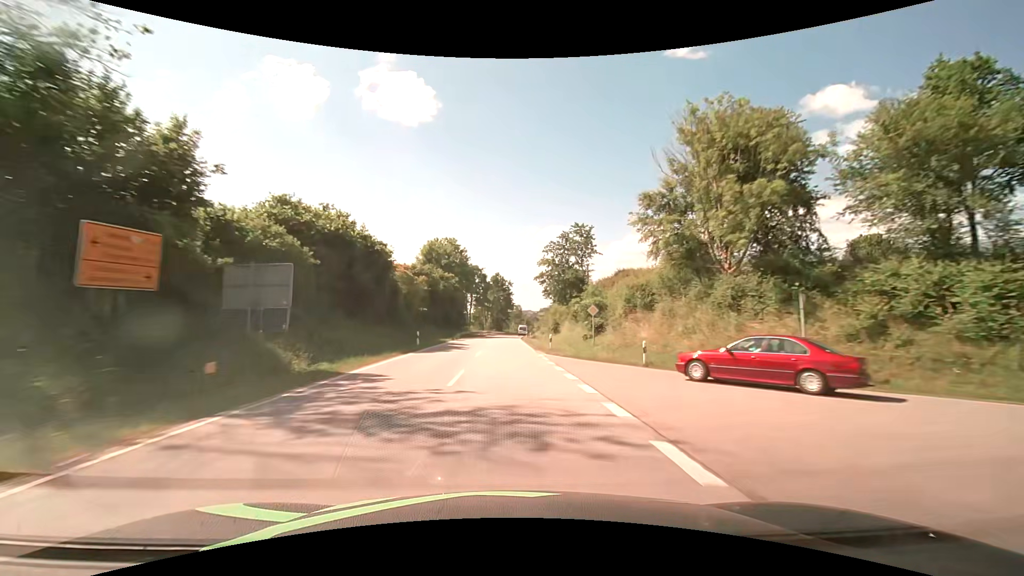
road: secondary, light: Day
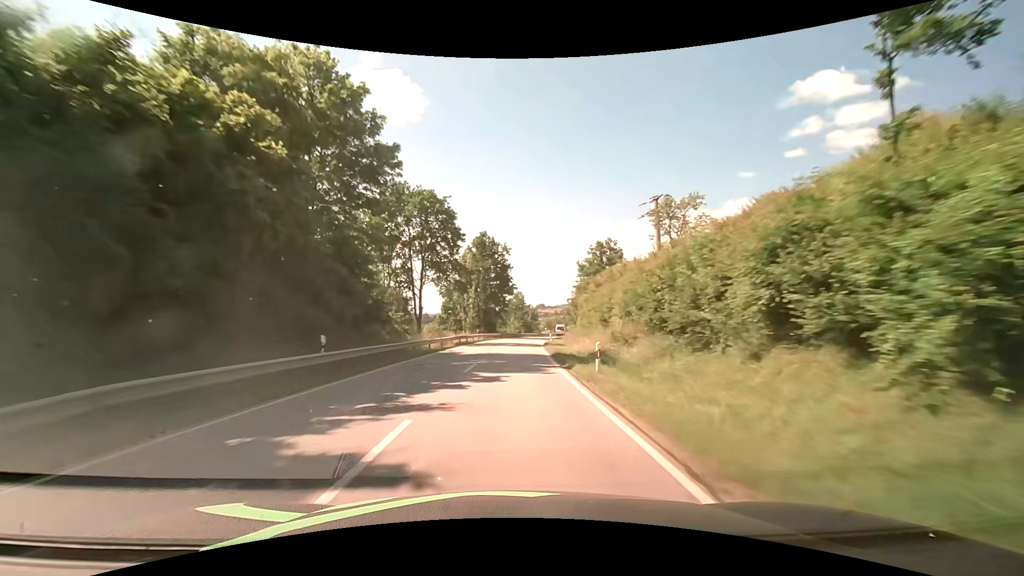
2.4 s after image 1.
(-0.1, +55.7) m; 0°
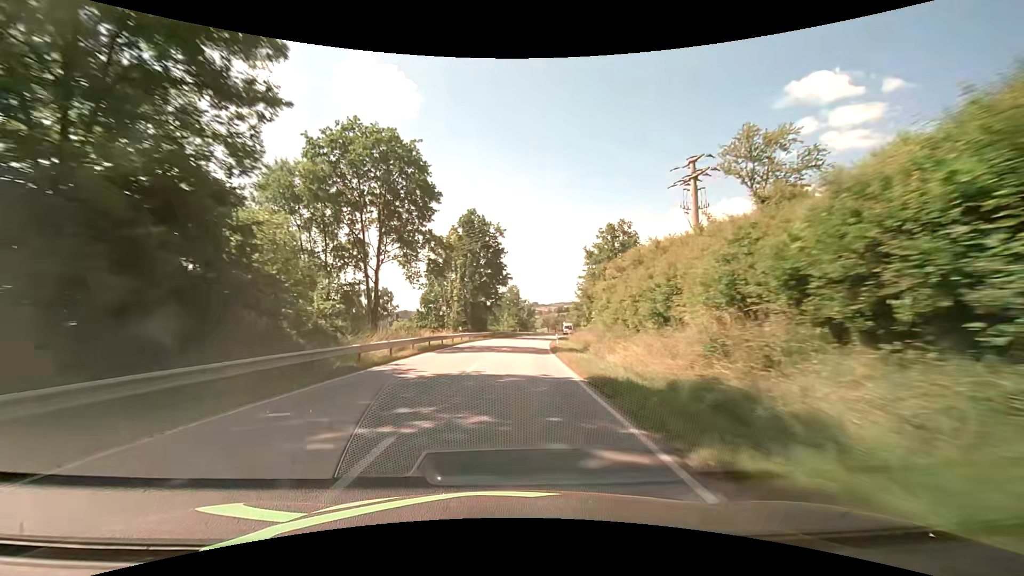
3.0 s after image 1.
(0.0, +13.4) m; +1°
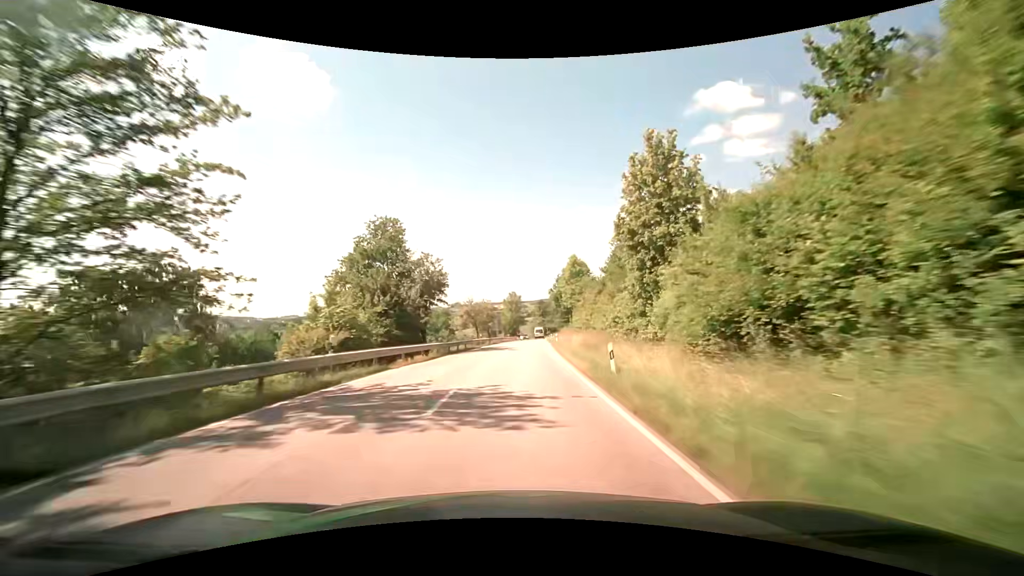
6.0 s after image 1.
(+4.4, +65.8) m; +8°
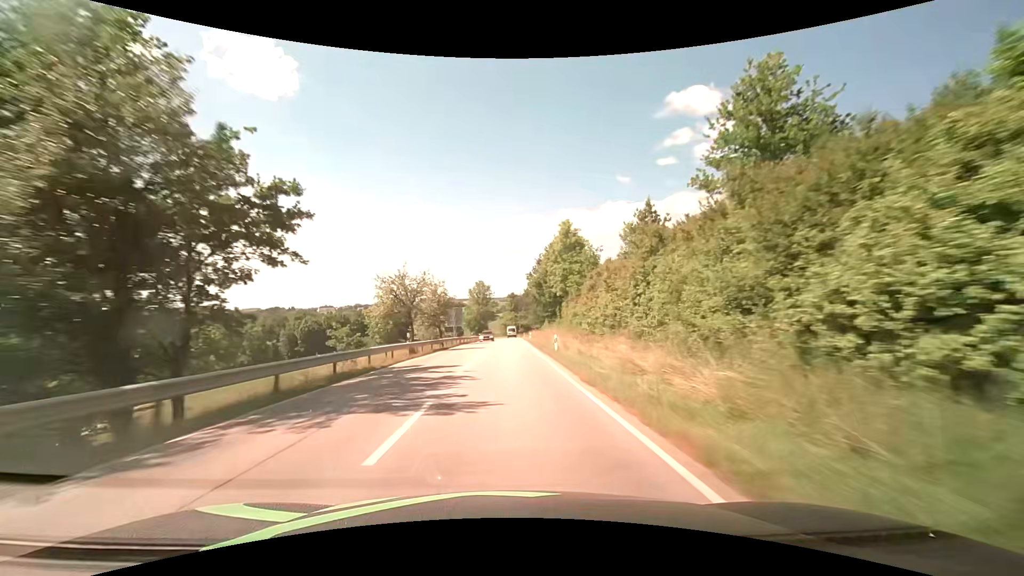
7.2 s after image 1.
(+0.9, +26.5) m; +3°
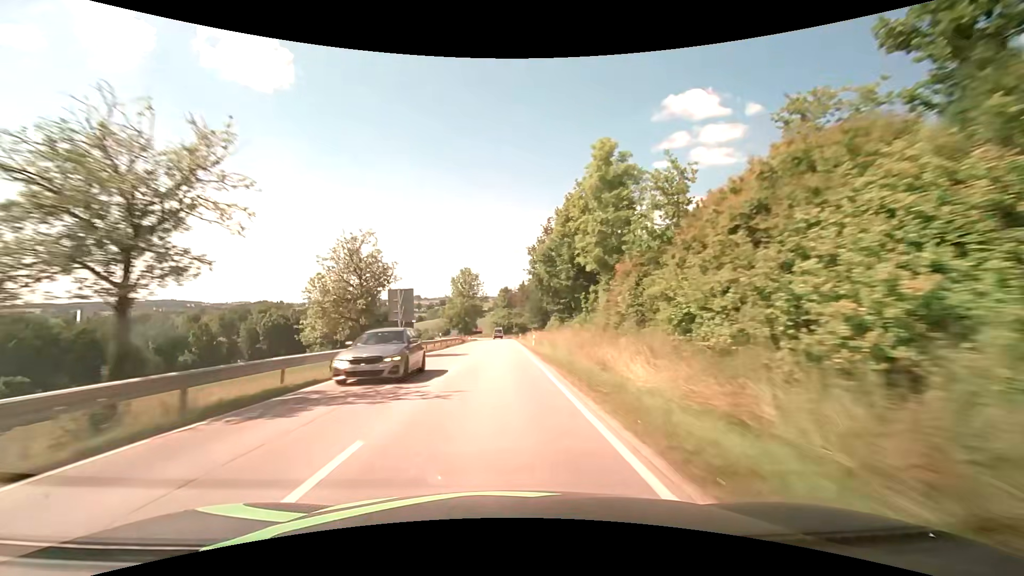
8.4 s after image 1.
(+0.5, +26.8) m; +1°
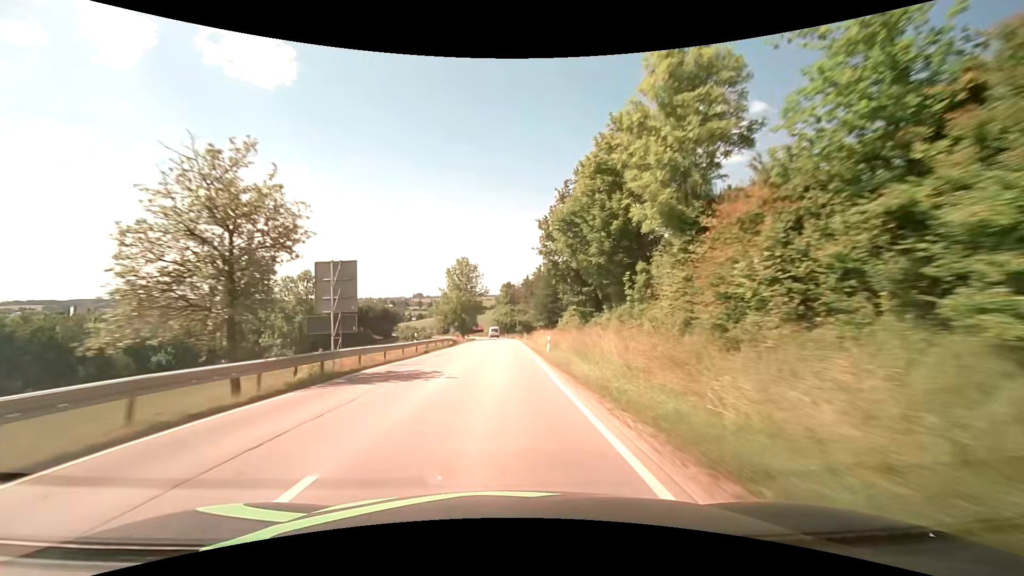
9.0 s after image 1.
(0.0, +13.3) m; 0°
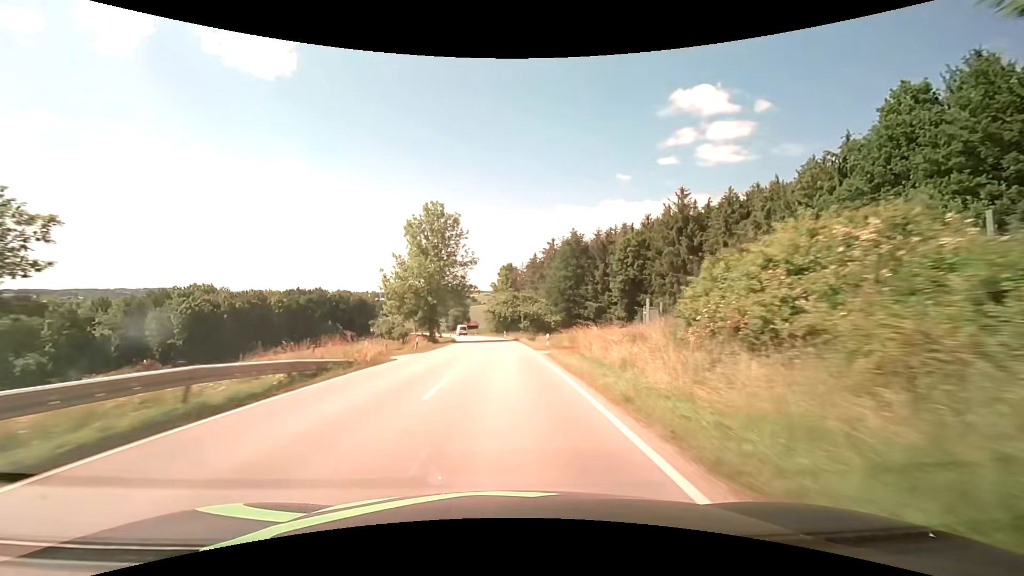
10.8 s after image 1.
(-0.2, +39.1) m; 0°
(0, +10) (0, +20) (0, +30) (0, +40) (0, +50) (-1, +60) (-2, +70) (-3, +80) (-4, +90) (-6, +100) m
